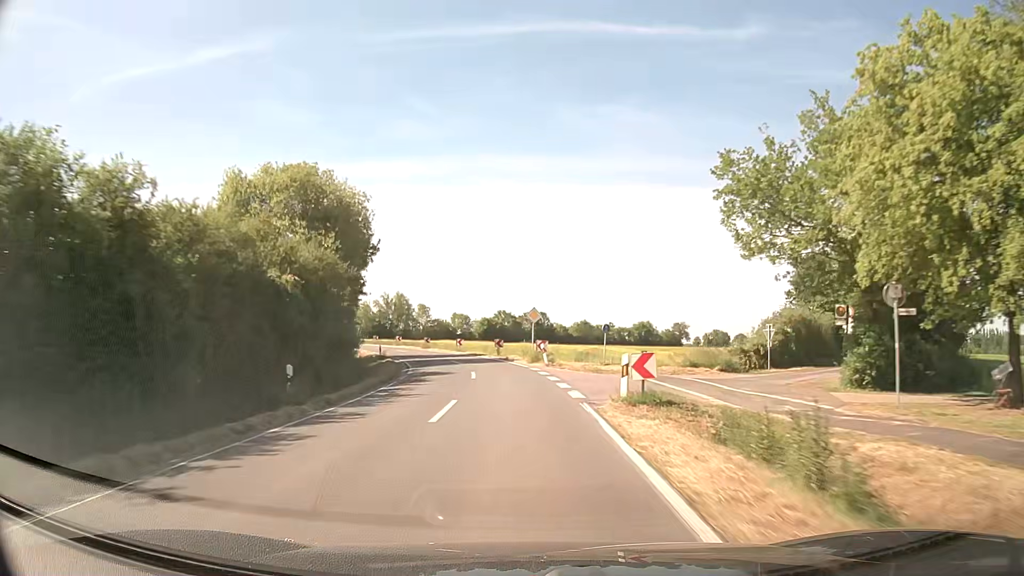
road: secondary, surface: asphalt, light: Day
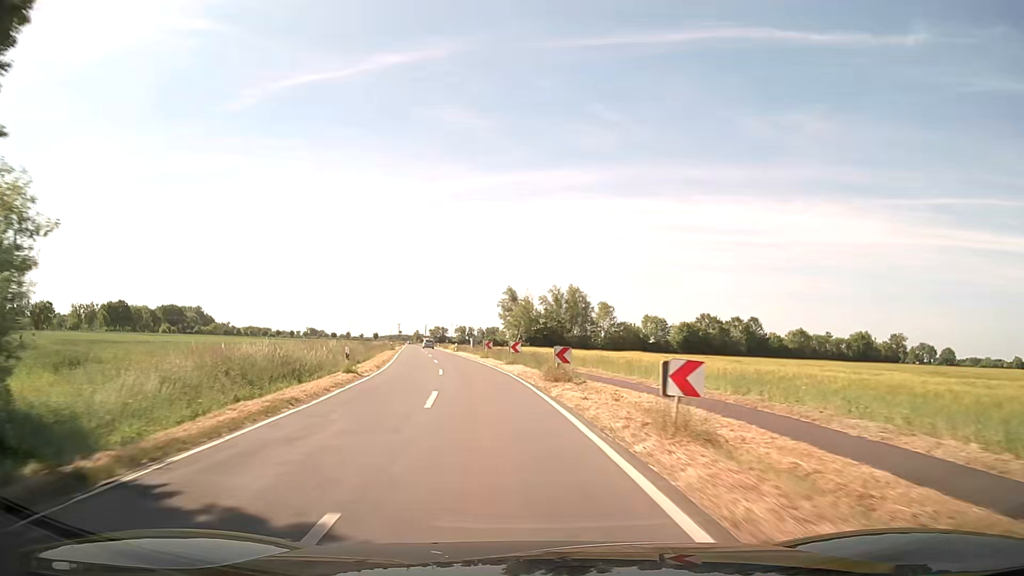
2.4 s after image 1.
(-4.2, +46.5) m; -15°
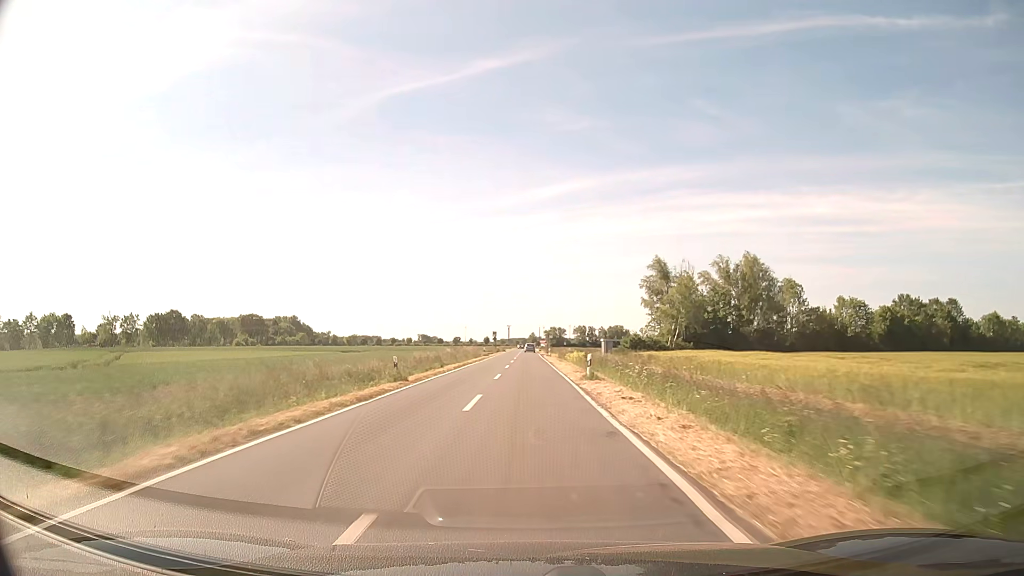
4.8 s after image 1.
(-5.8, +48.7) m; -10°
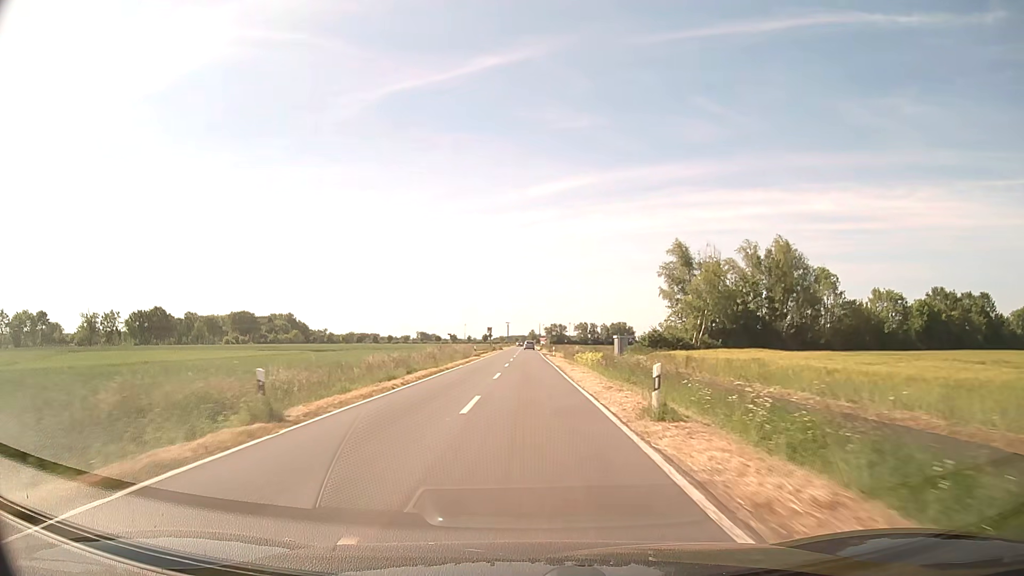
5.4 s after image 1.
(0.0, +12.8) m; 0°
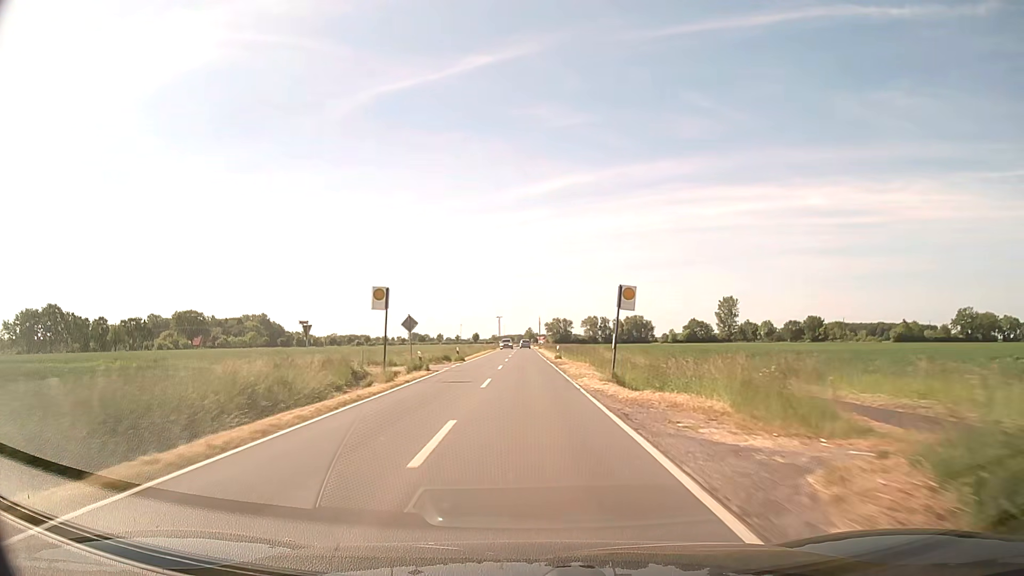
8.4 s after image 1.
(-0.2, +66.0) m; 0°
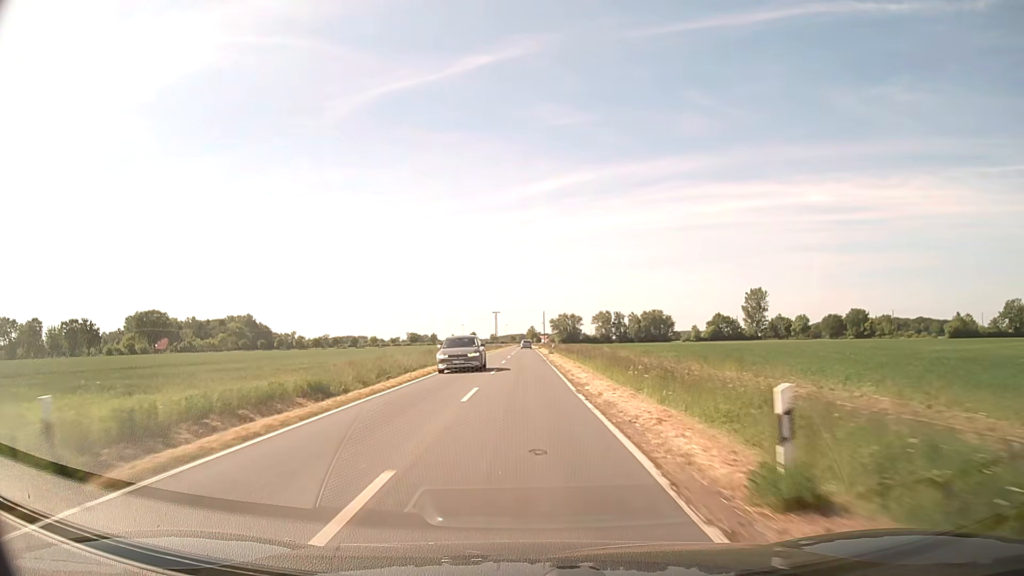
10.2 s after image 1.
(+0.2, +40.7) m; 0°
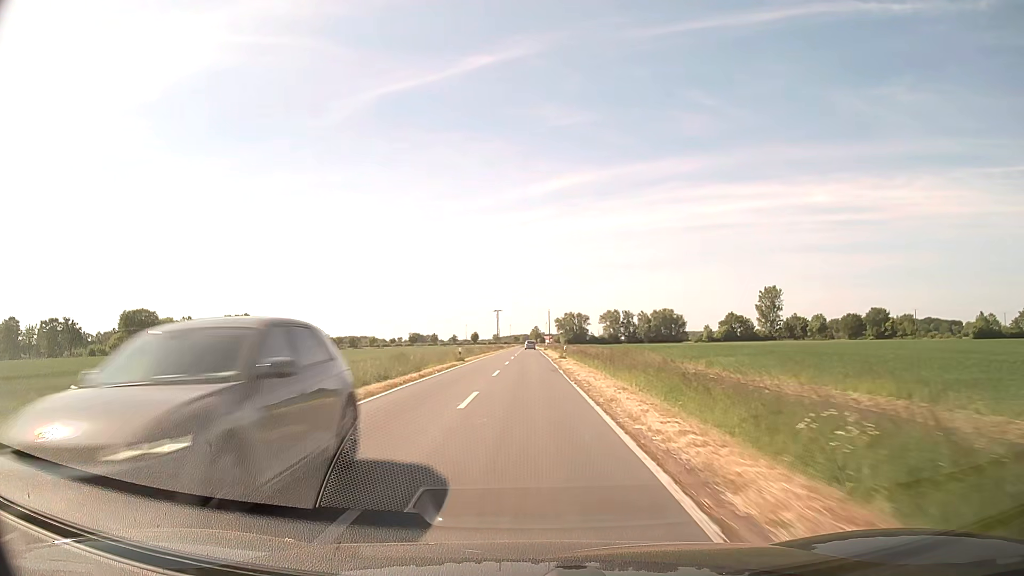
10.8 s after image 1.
(-0.1, +13.8) m; -1°
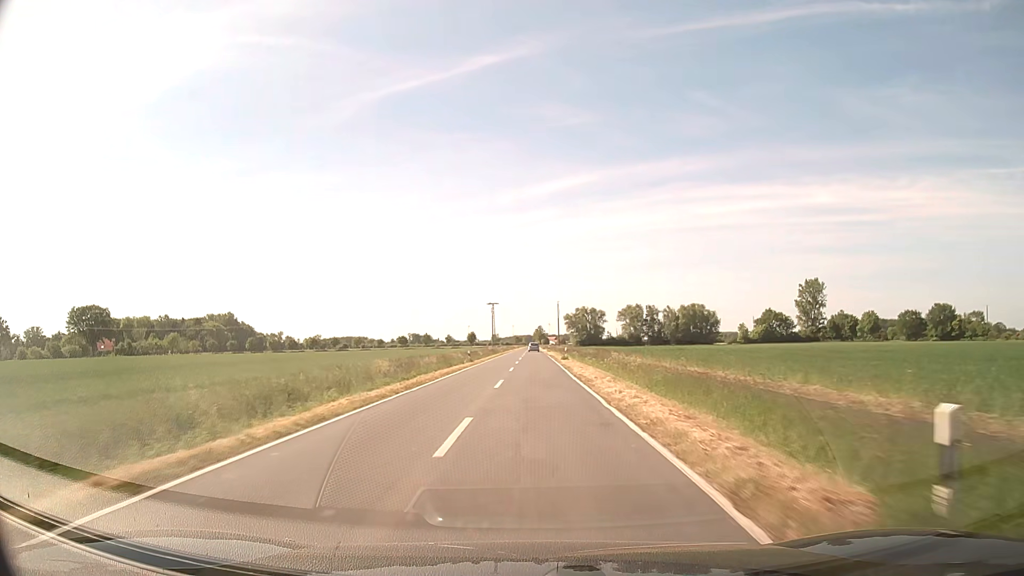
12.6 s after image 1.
(-0.1, +41.8) m; 0°
